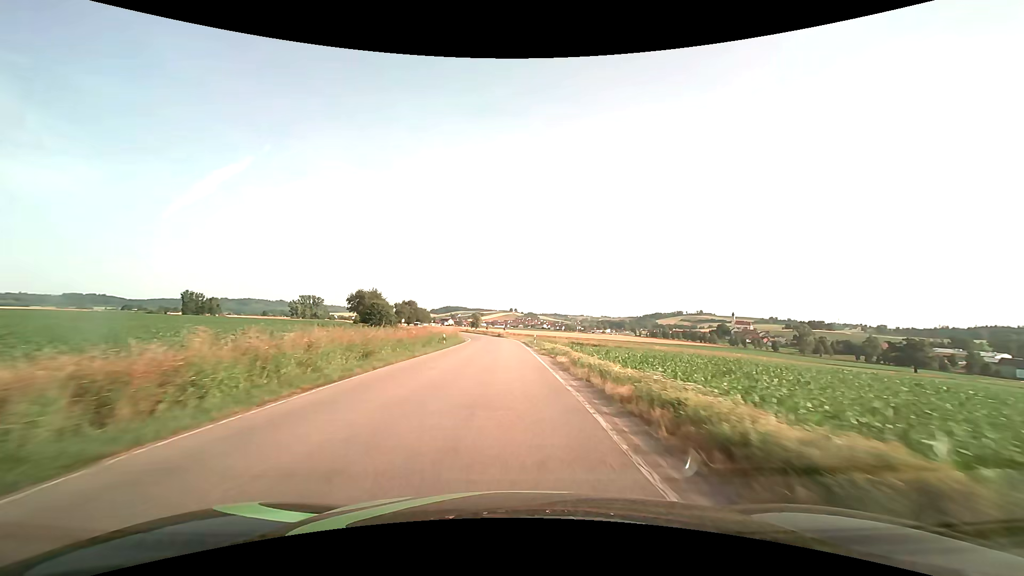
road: secondary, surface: asphalt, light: Day
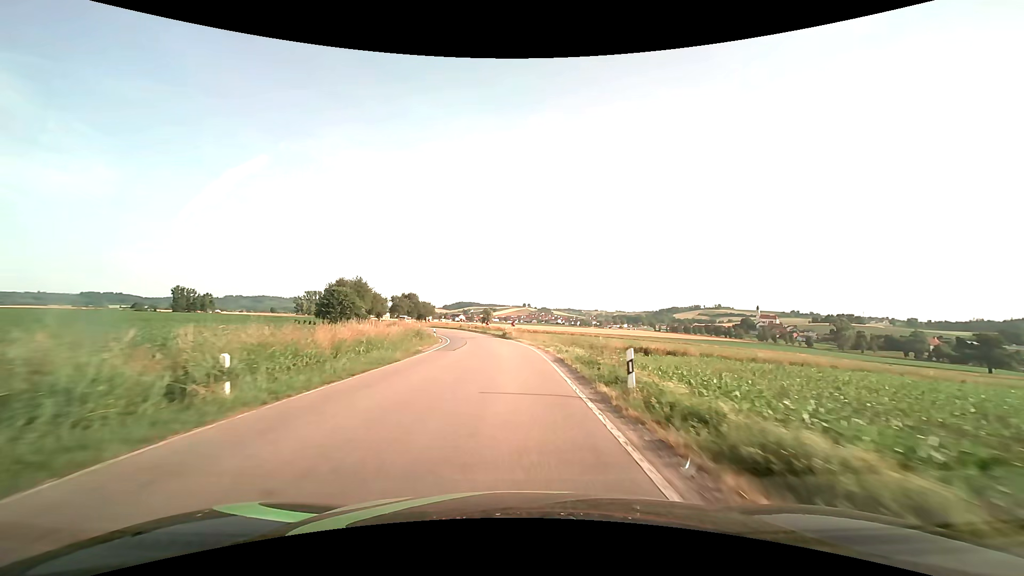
(-0.3, +31.5) m; -1°
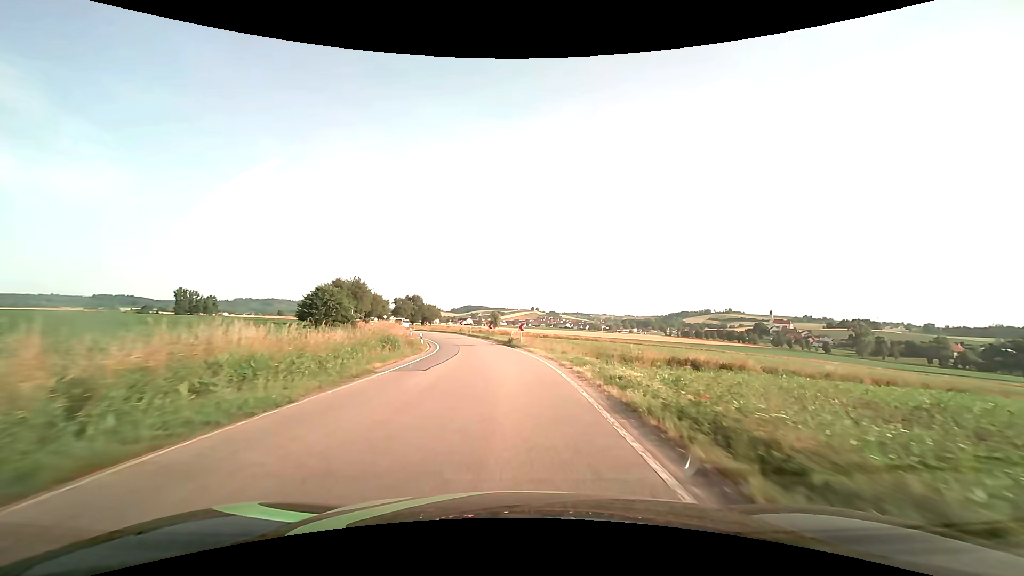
(-0.1, +9.7) m; -1°
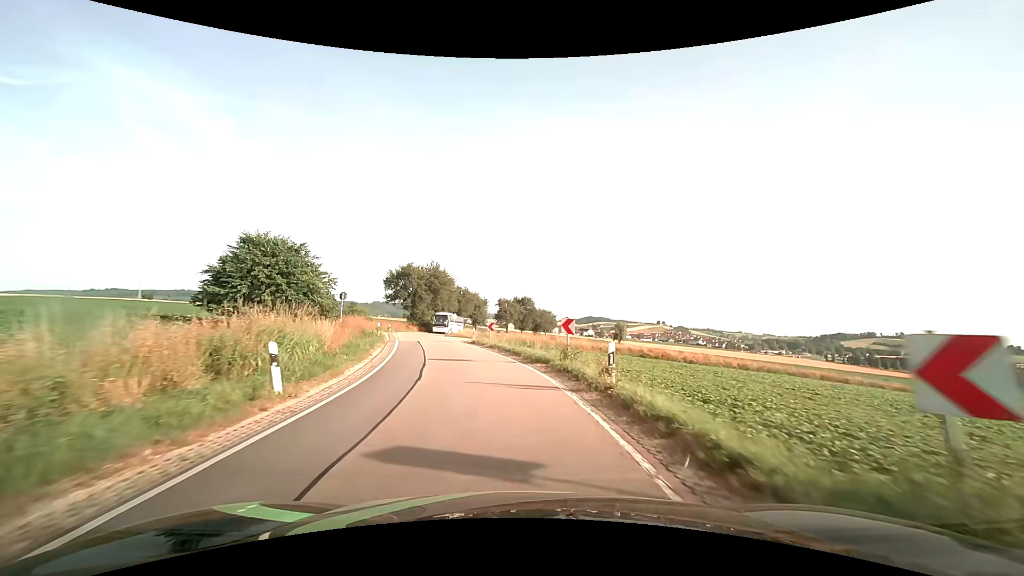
(-4.0, +44.5) m; -13°
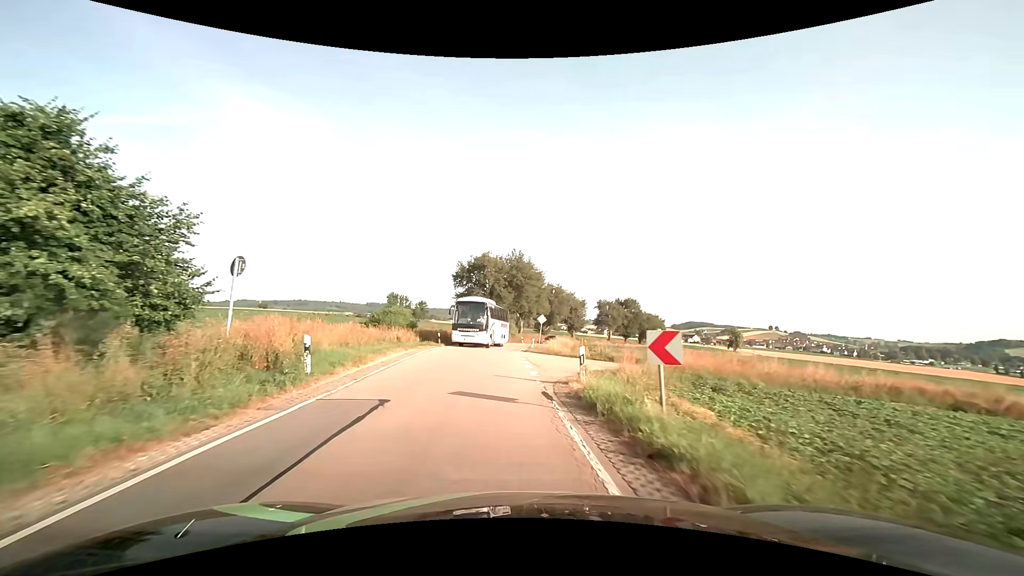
(-2.1, +23.7) m; -10°
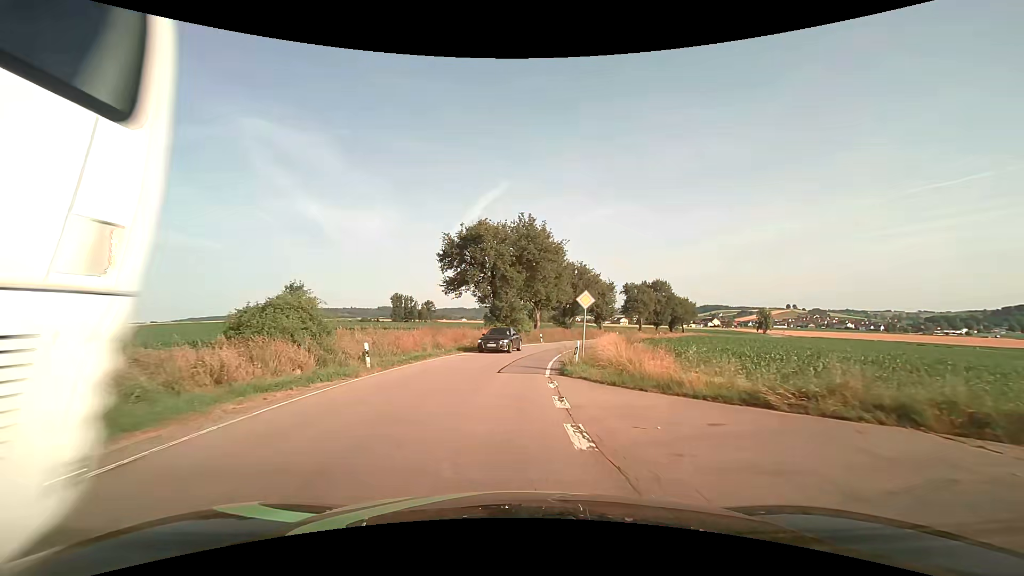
(-0.5, +21.0) m; -3°
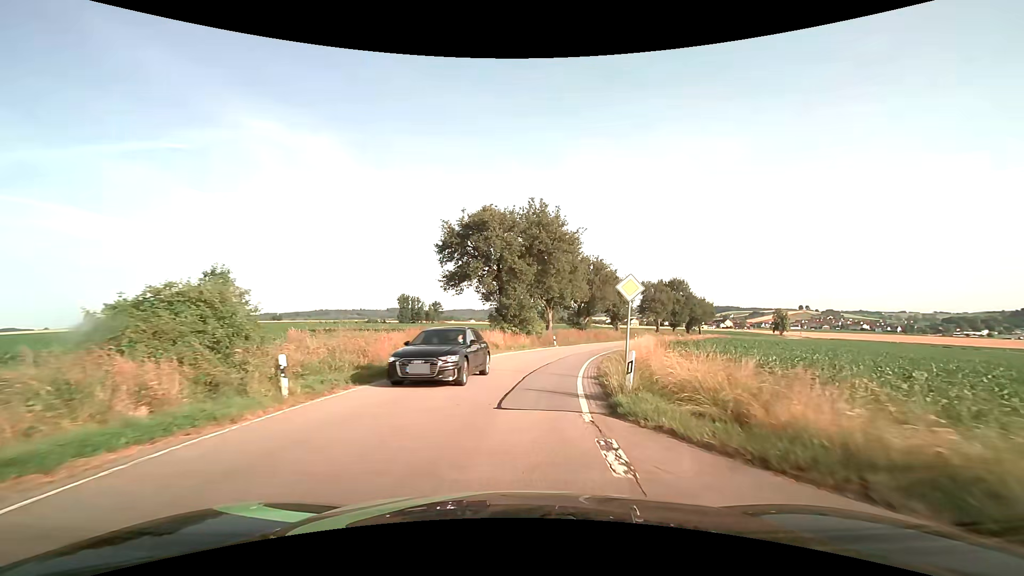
(0.0, +6.9) m; -1°
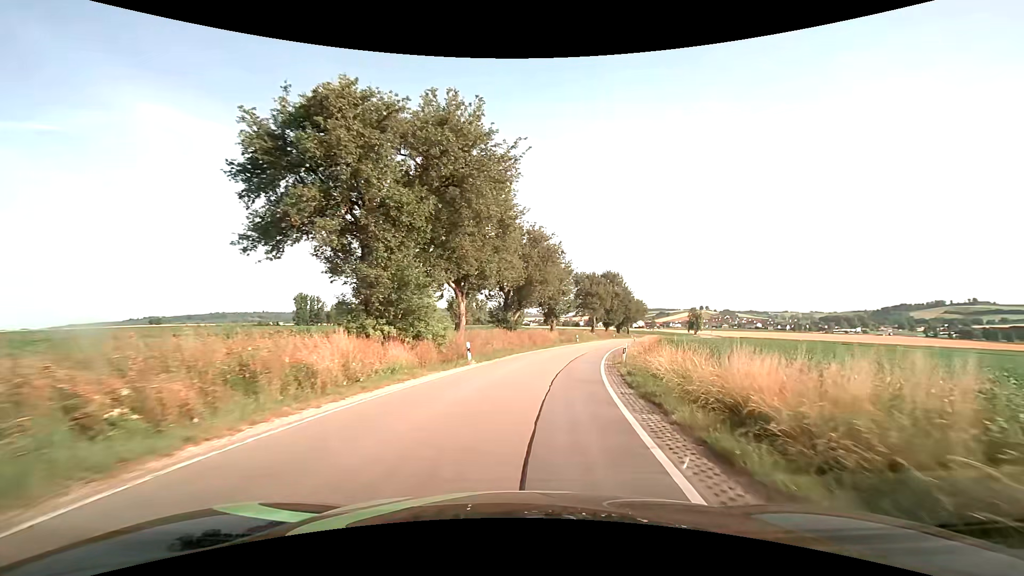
(+1.4, +22.1) m; +9°
(0, +10) (+2, +20) (+4, +30) (+6, +40) (+8, +49) (+11, +59) (+14, +68) (+17, +78) (+19, +88) (+22, +97) m
